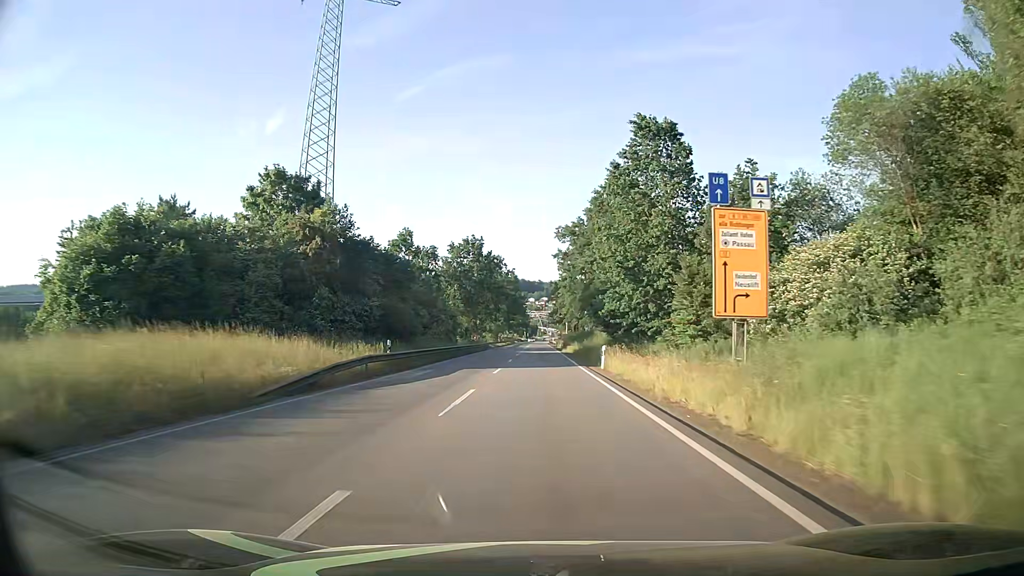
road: primary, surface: asphalt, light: Day
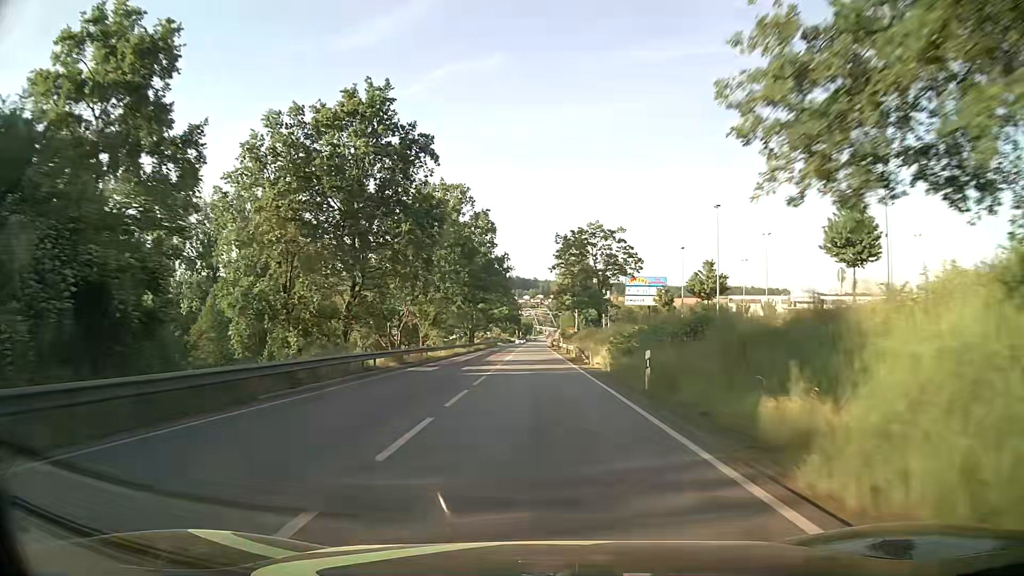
(+0.1, +62.5) m; 0°
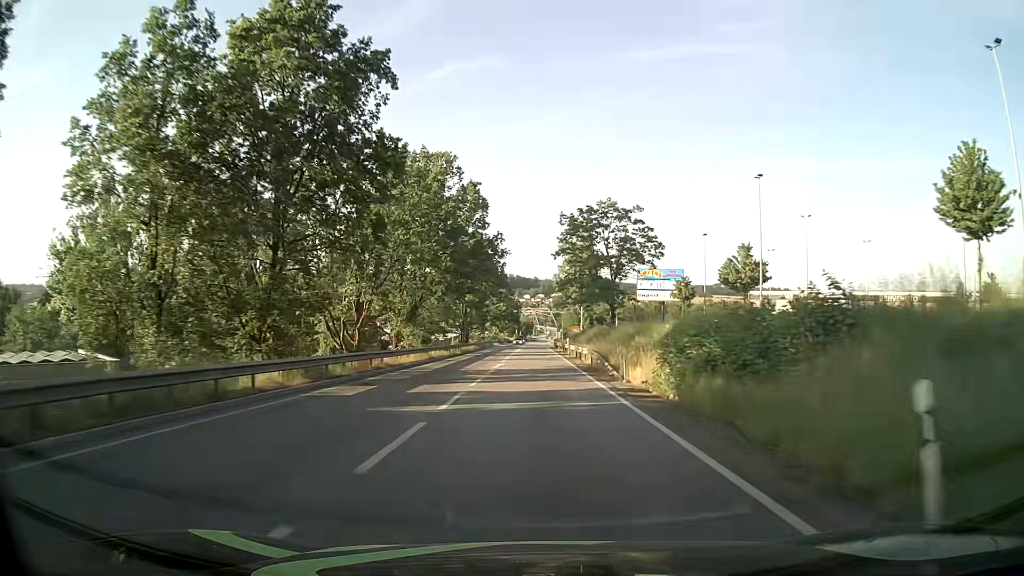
(0.0, +12.5) m; 0°
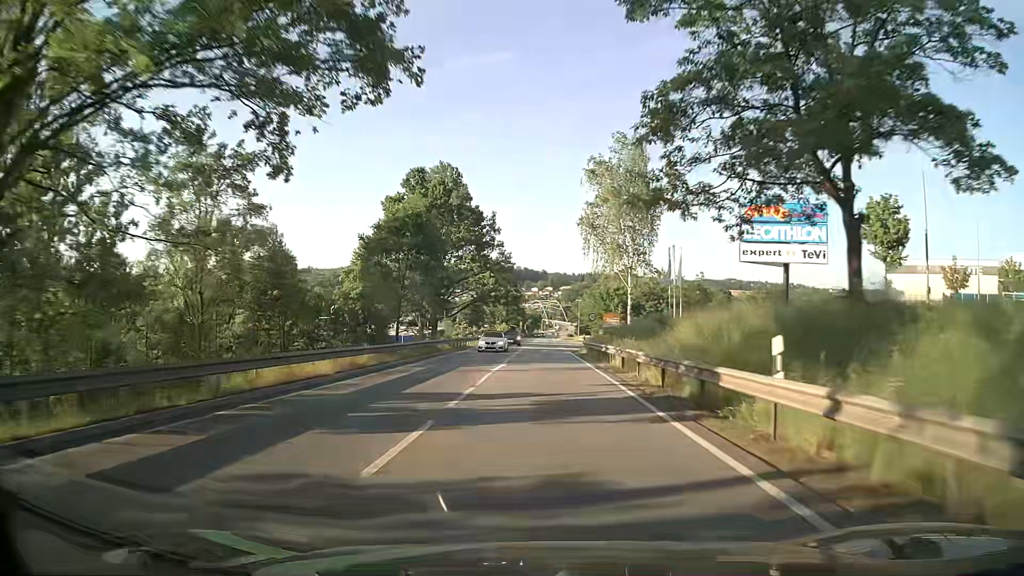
(-0.3, +48.2) m; -1°
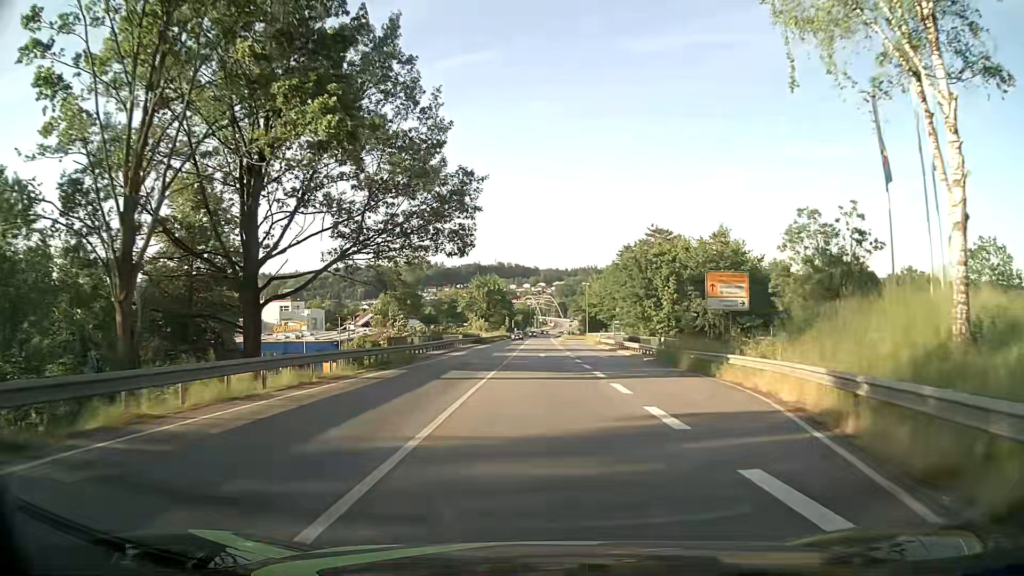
(+0.4, +49.0) m; +1°
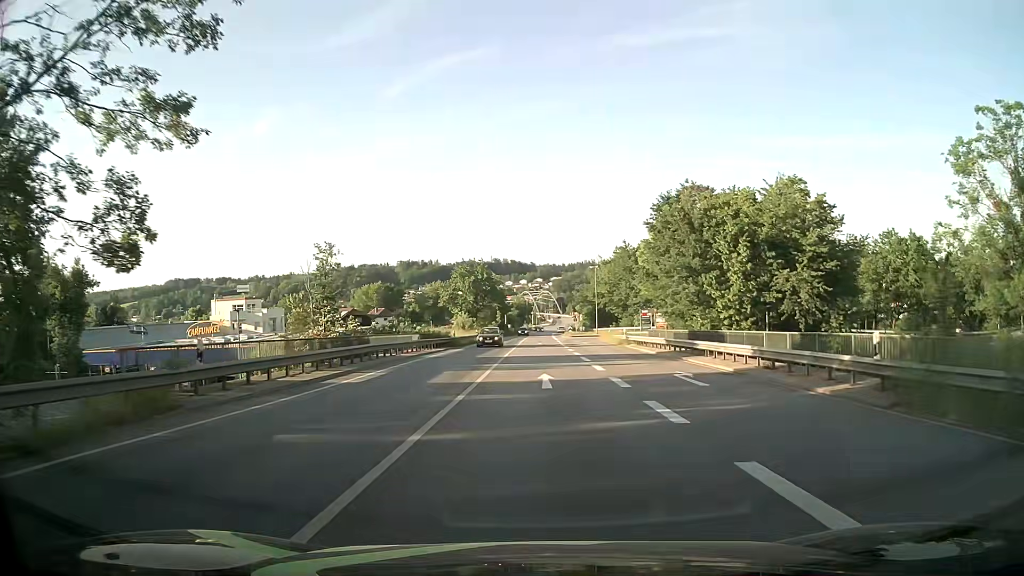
(+0.1, +23.5) m; 0°
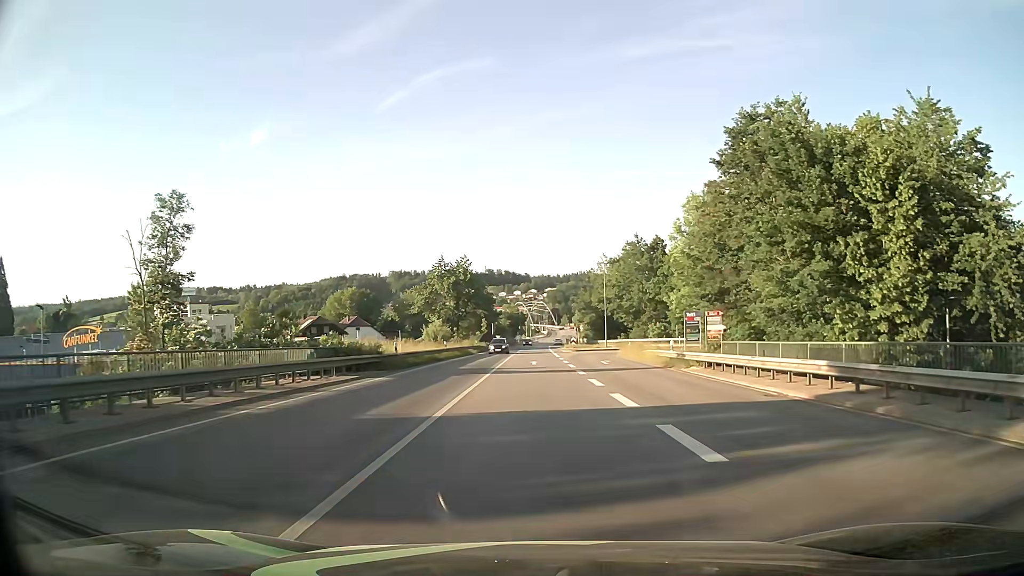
(+0.2, +20.4) m; +1°
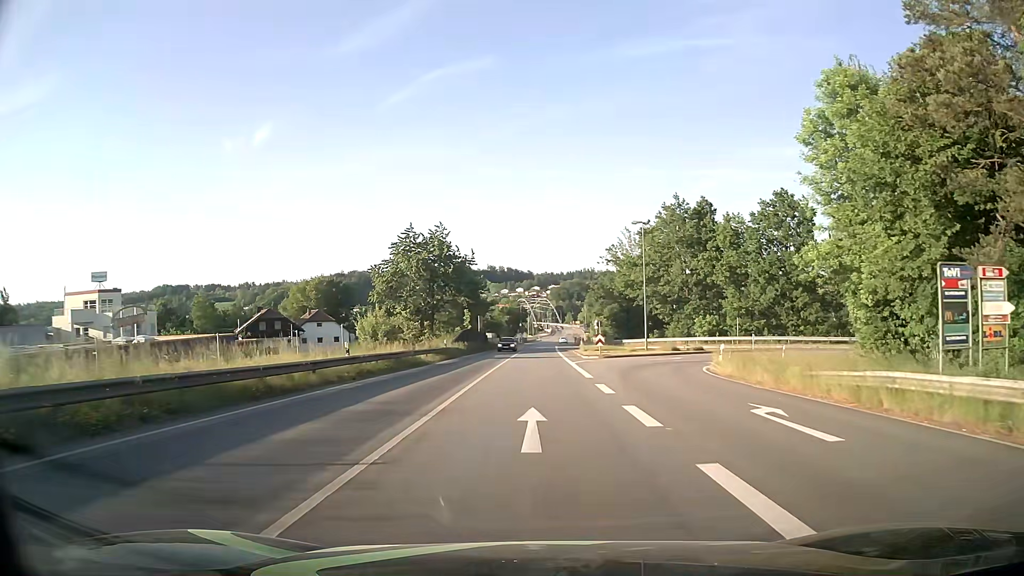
(-0.1, +27.3) m; 0°
(0, +10) (0, +20) (0, +30) (0, +40) (0, +50) (0, +60) (0, +70) (+1, +80) (+1, +90) (+1, +100) m
